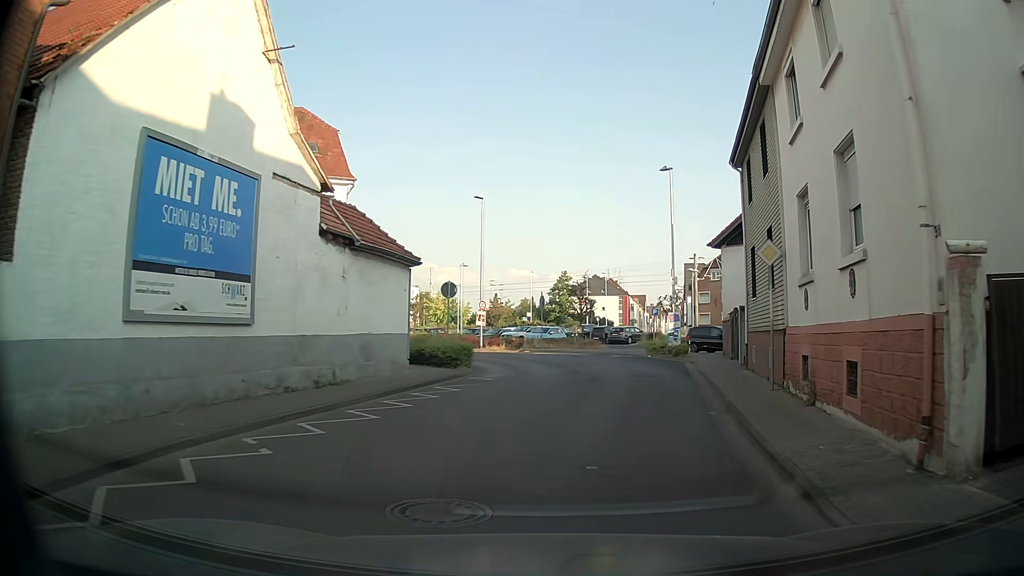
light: Day
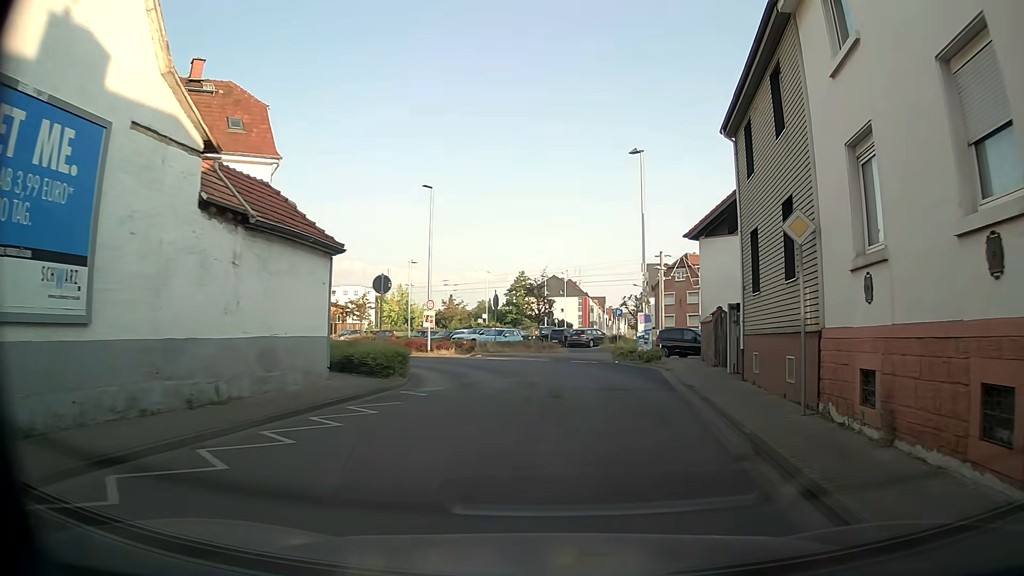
(+0.1, +4.0) m; +3°
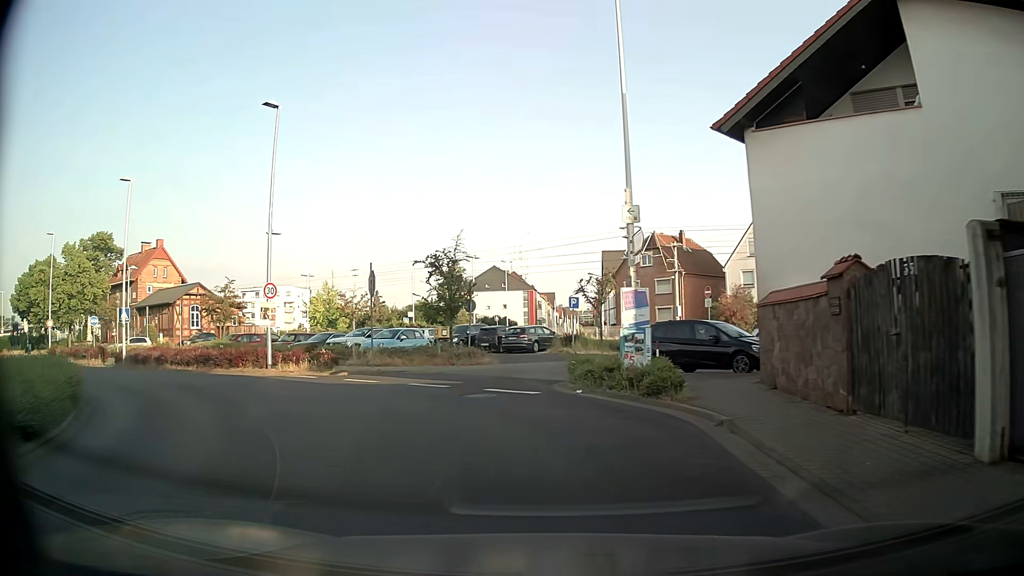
(+1.2, +15.4) m; +5°
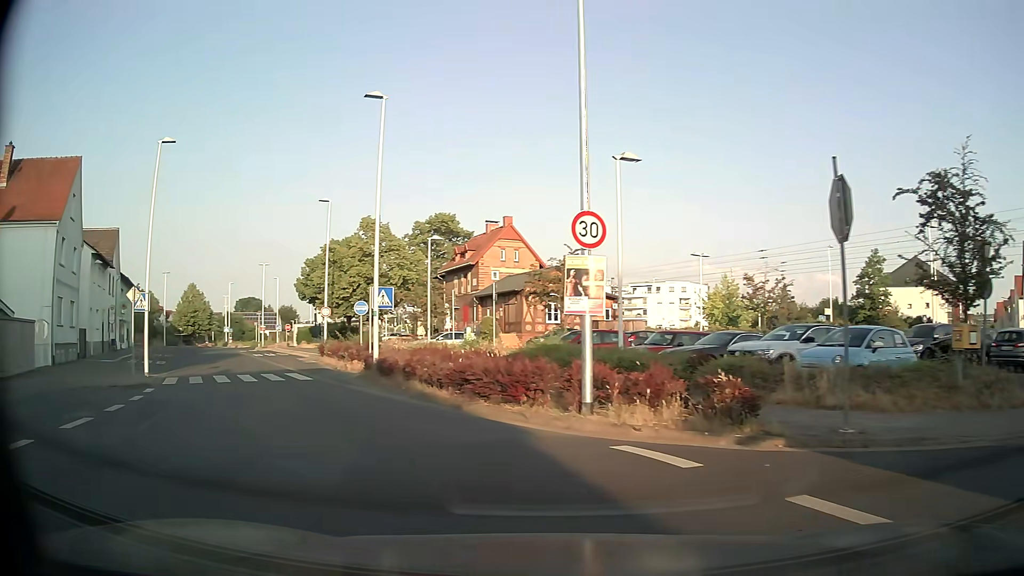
(-3.7, +13.7) m; -34°
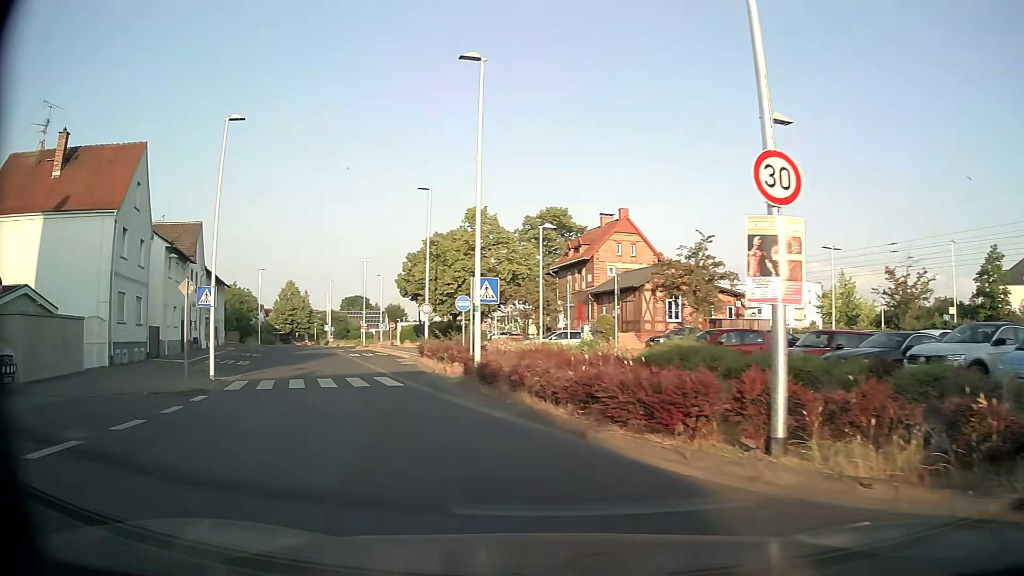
(-0.3, +3.5) m; -10°
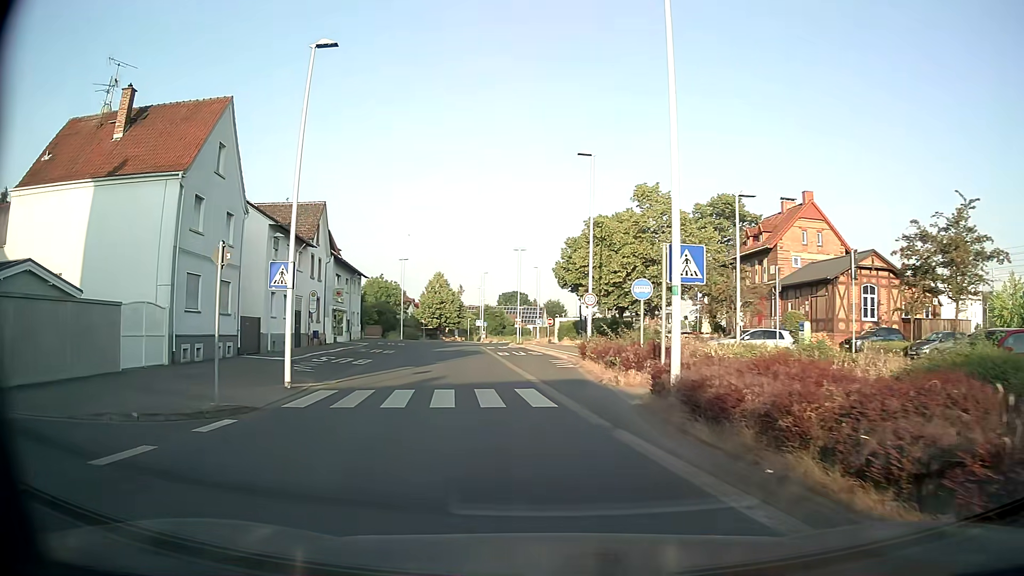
(-0.9, +6.9) m; -13°
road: tertiary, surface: asphalt
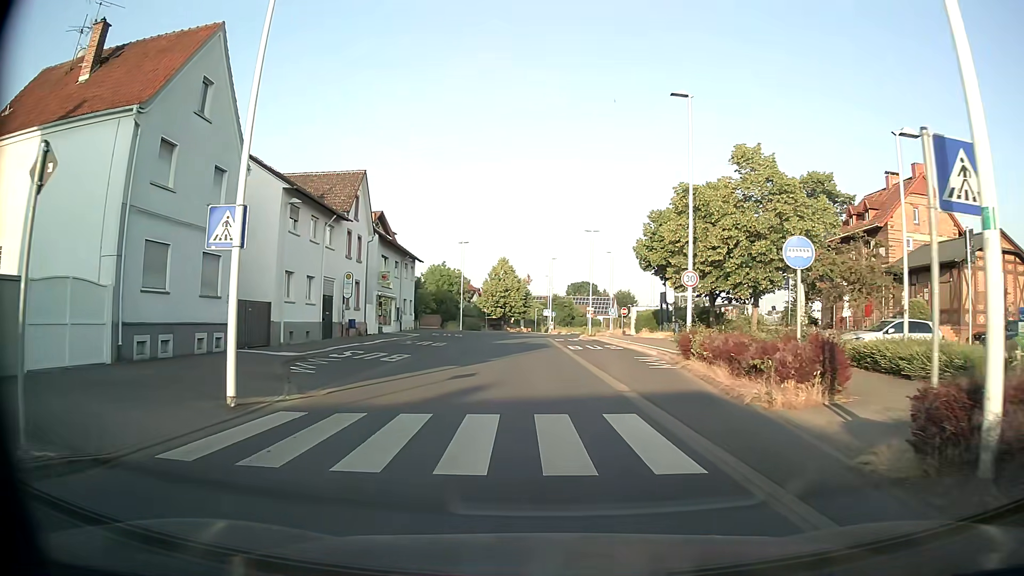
(-0.5, +7.2) m; -6°
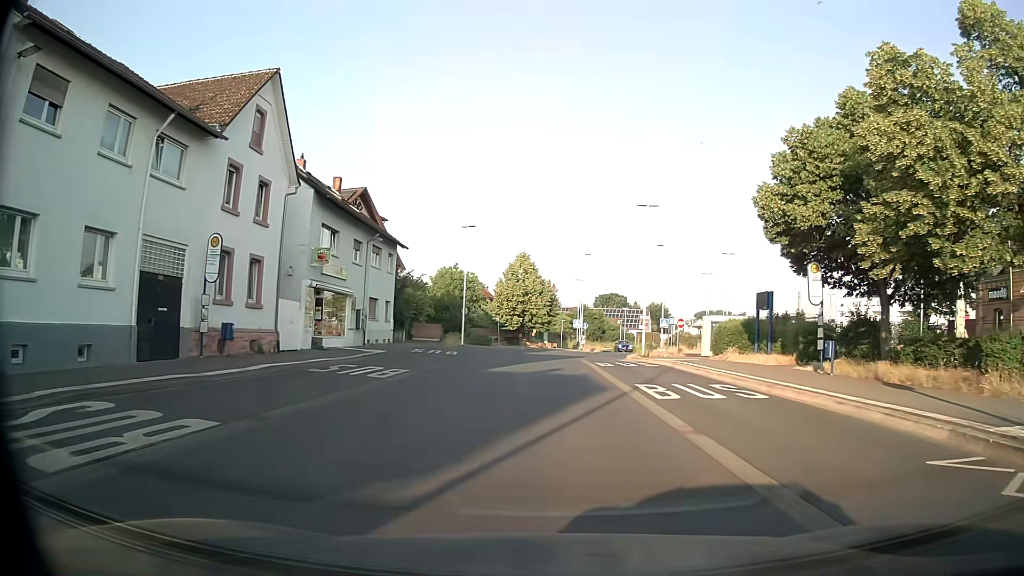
(-0.5, +19.2) m; -2°
(0, +10) (0, +20) (0, +30) (+1, +40) (+3, +50) (+7, +59) (+10, +69) (+11, +79) (+11, +89) (+11, +99) m
